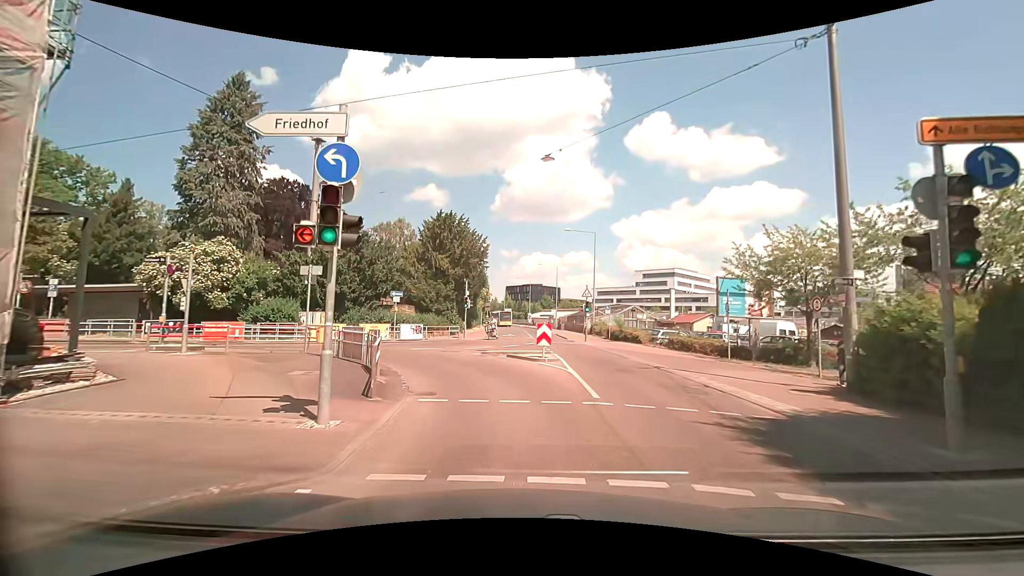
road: tertiary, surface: asphalt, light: Day
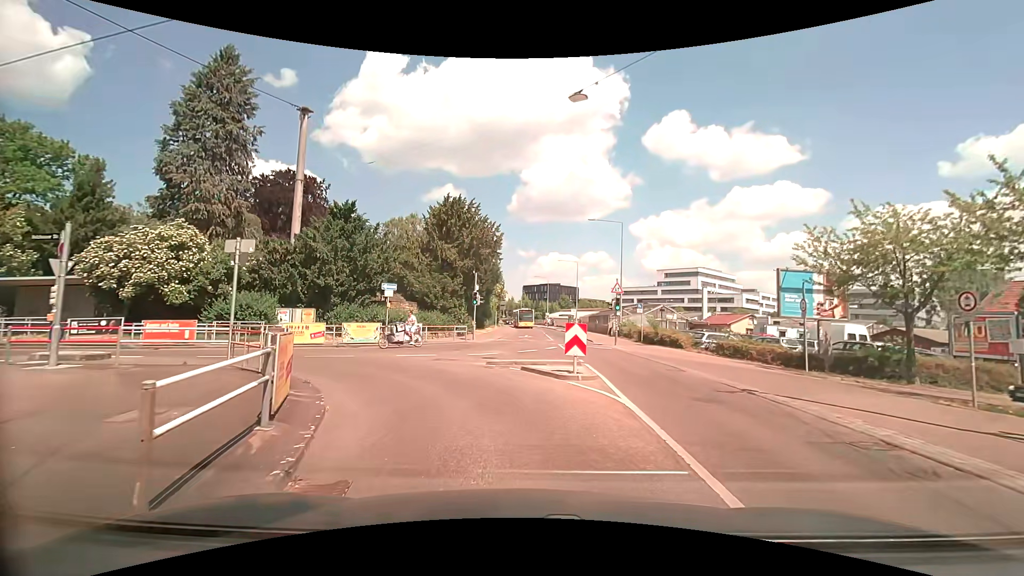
(-0.1, +5.4) m; 0°
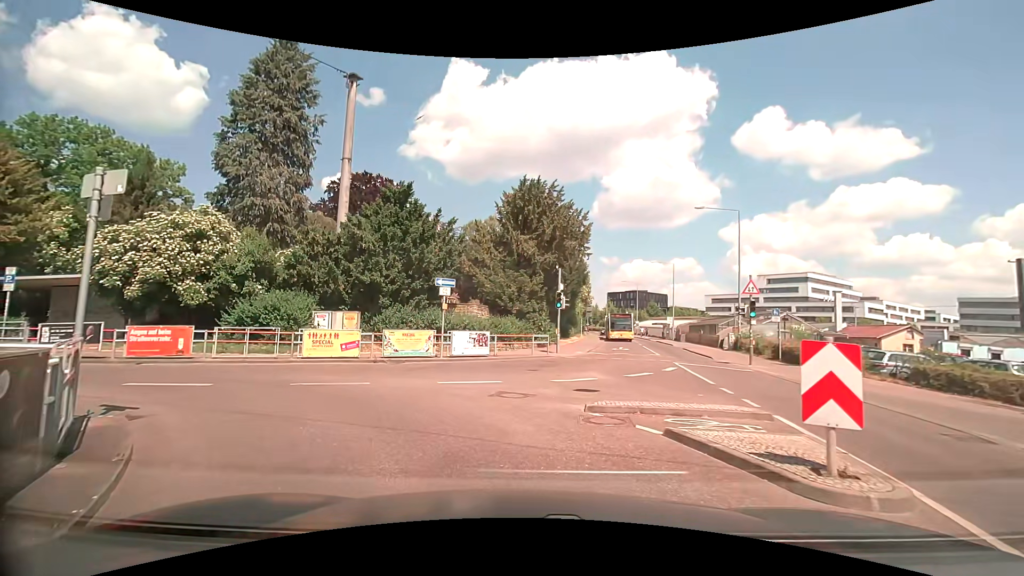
(-0.6, +6.7) m; -10°
